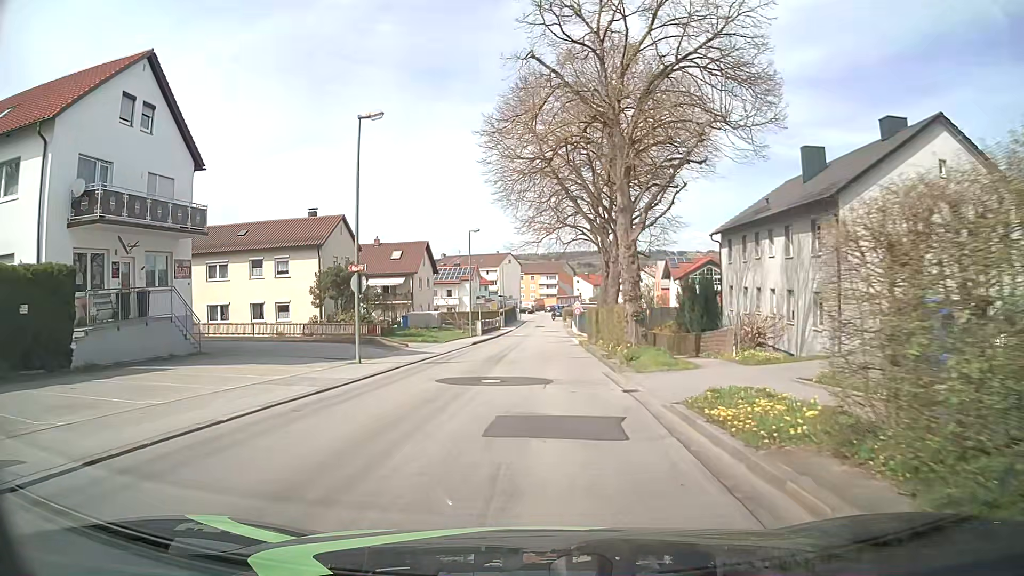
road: unclassified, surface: asphalt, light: Day
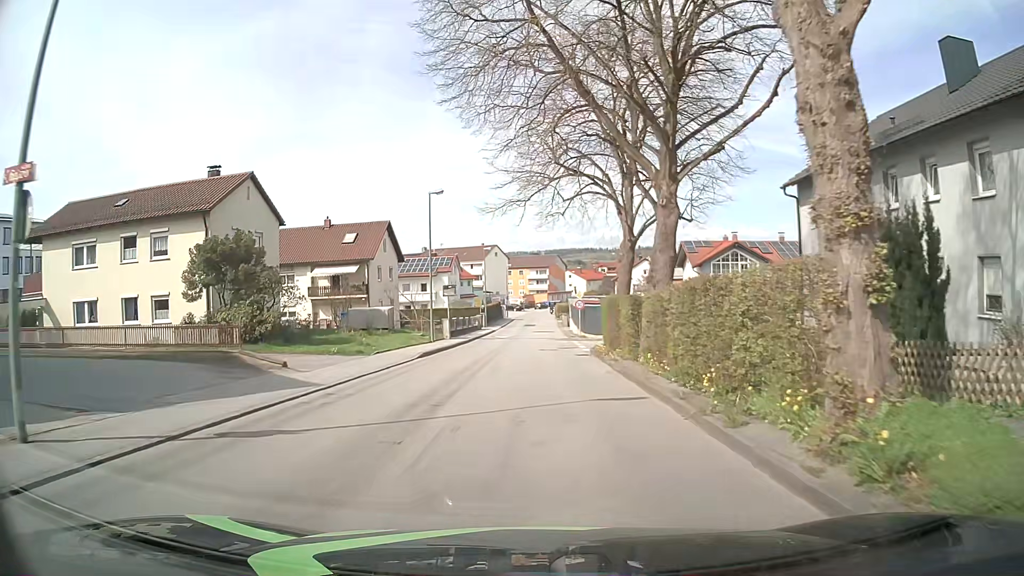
(+0.2, +14.6) m; +1°
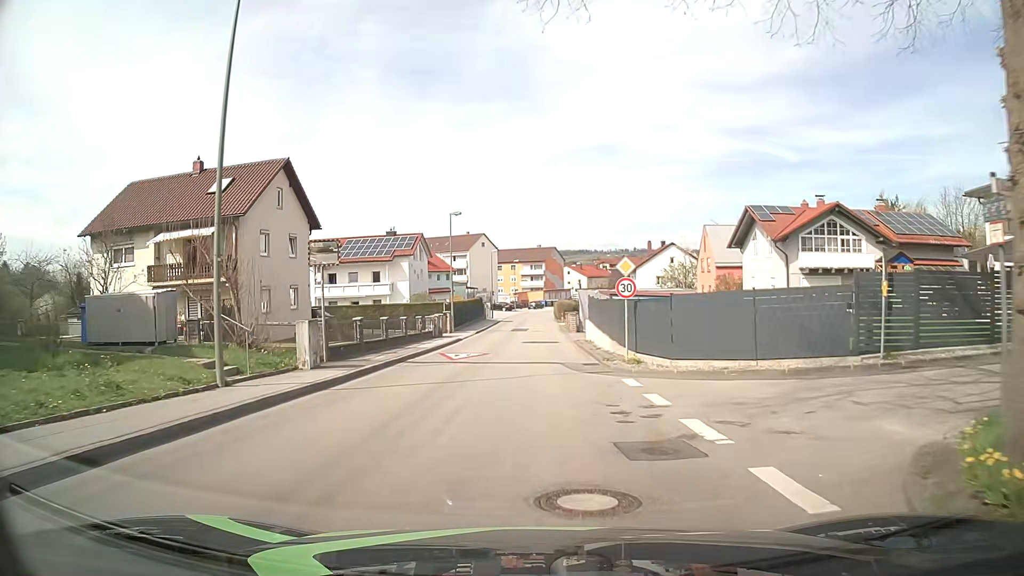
(+0.3, +24.1) m; +2°
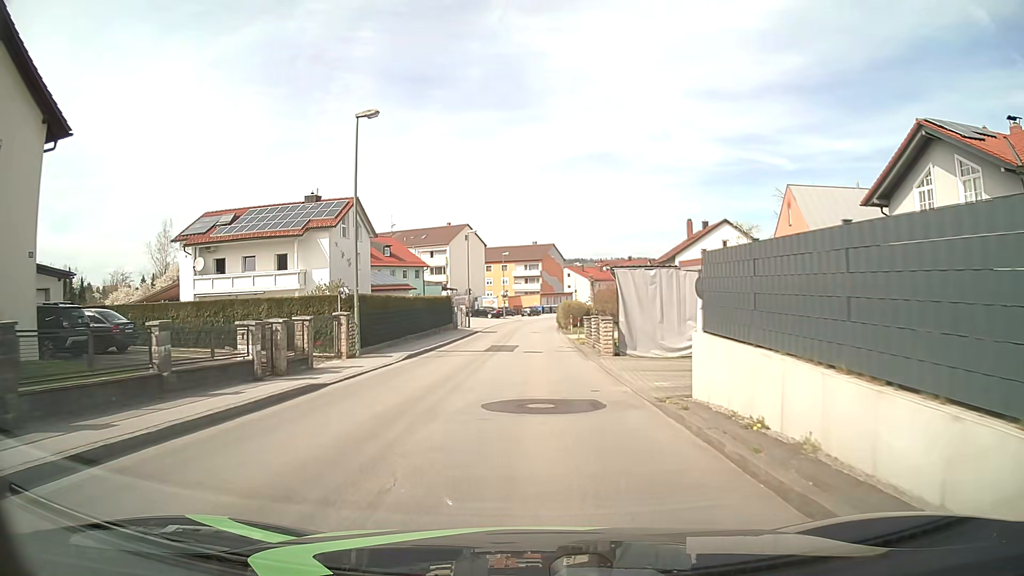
(-0.2, +24.1) m; -1°
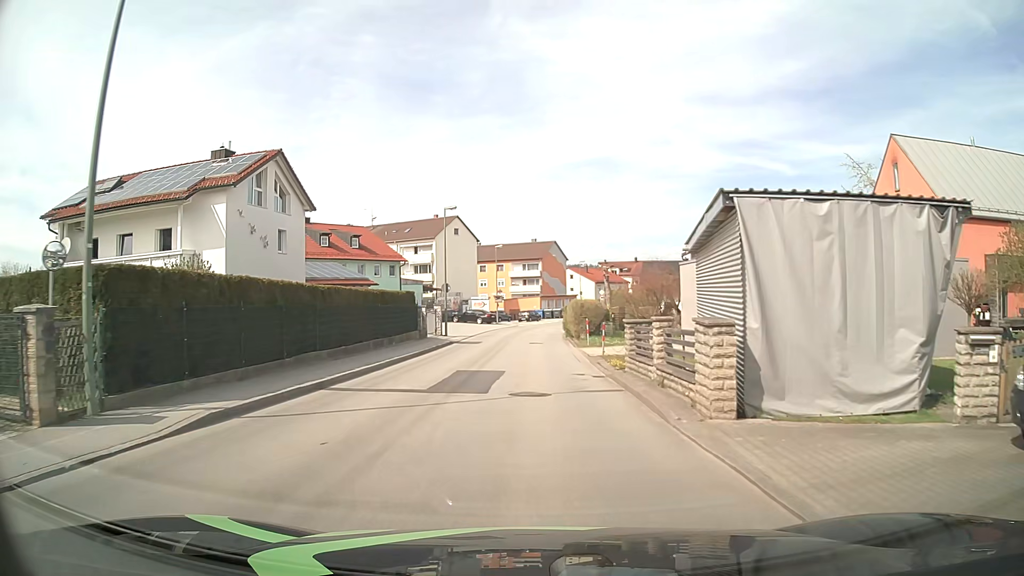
(+0.1, +14.3) m; +1°
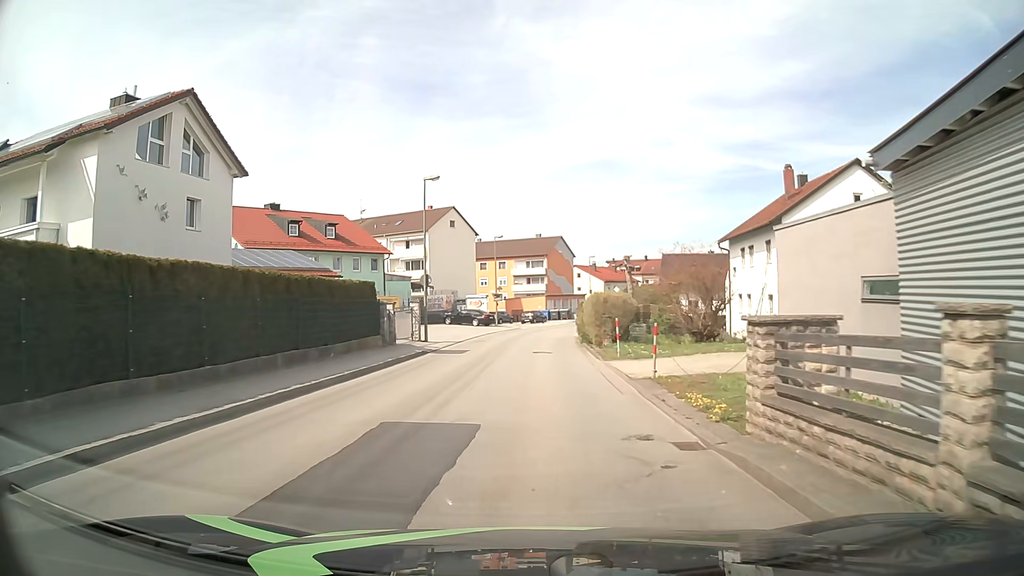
(-0.1, +9.6) m; -1°
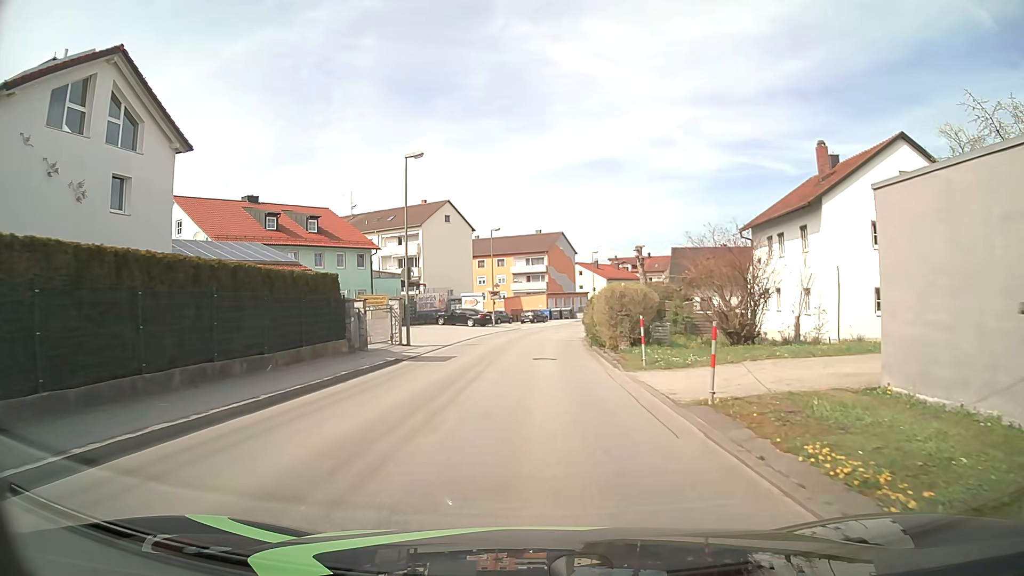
(0.0, +4.8) m; 0°
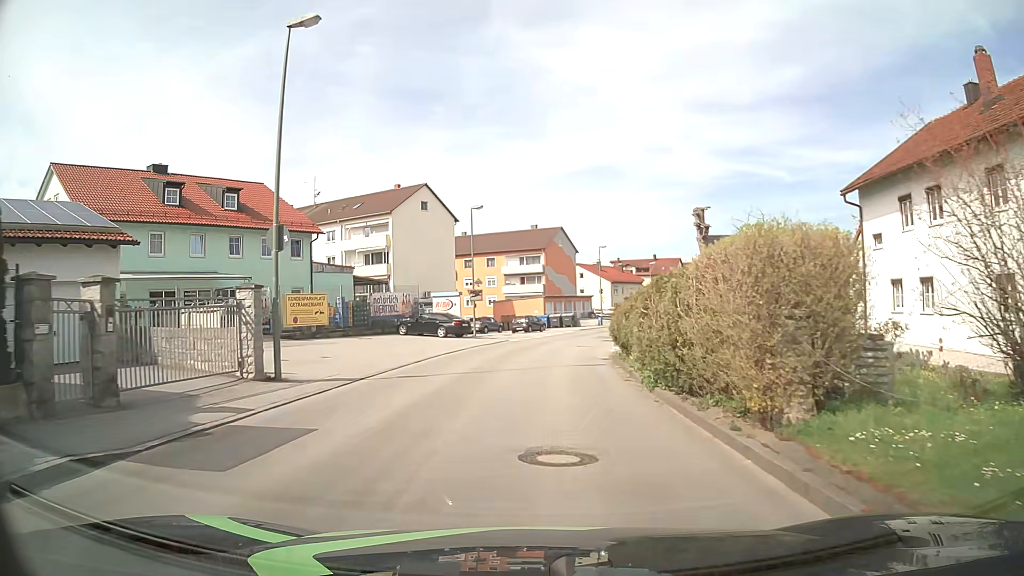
(+0.1, +14.4) m; +1°
(0, +10) (0, +20) (+1, +30) (+3, +40) (+5, +50) (+8, +59) (+11, +69) (+15, +78) (+18, +87) (+22, +97) m
